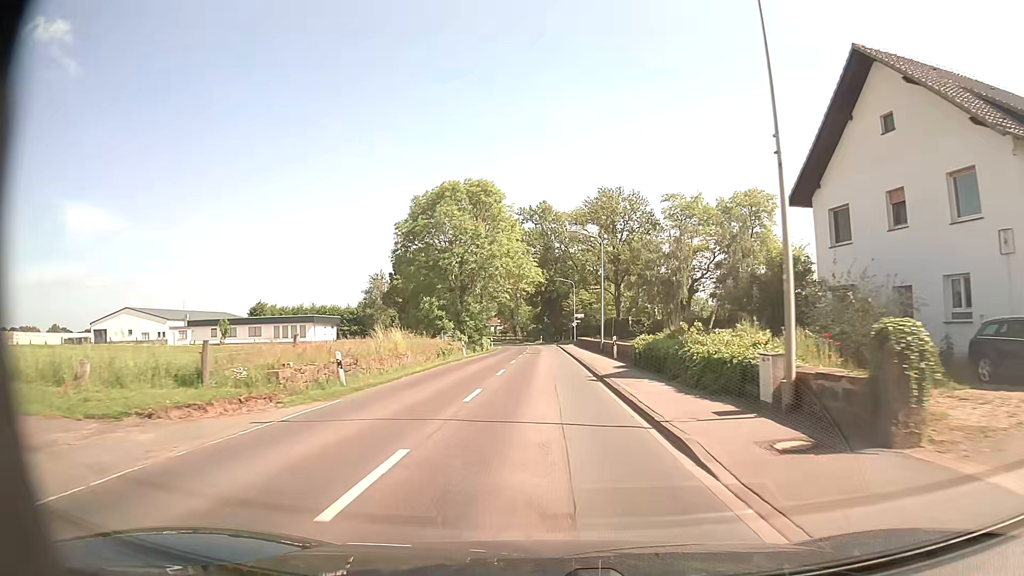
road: secondary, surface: asphalt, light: Day
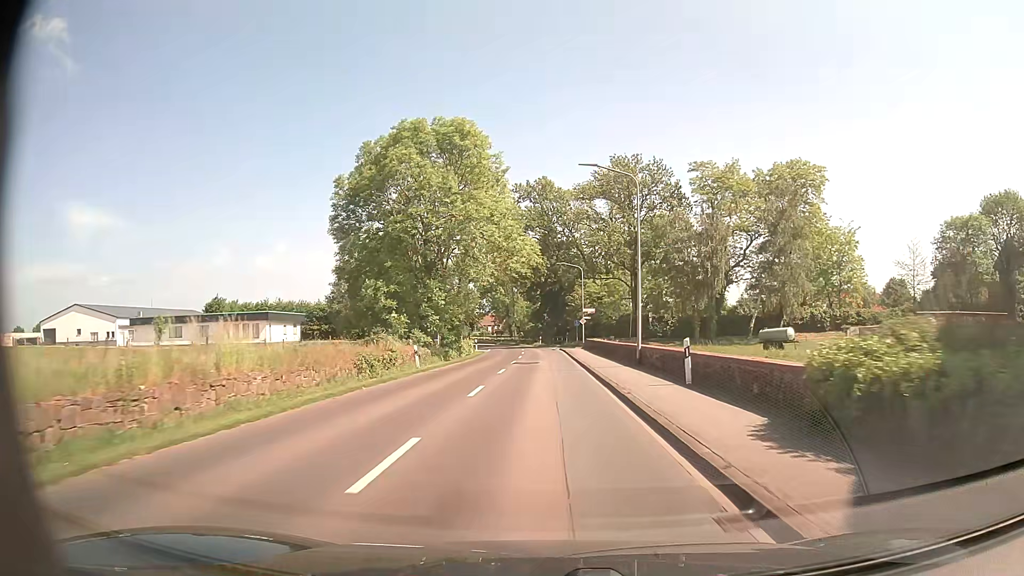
(0.0, +17.1) m; 0°
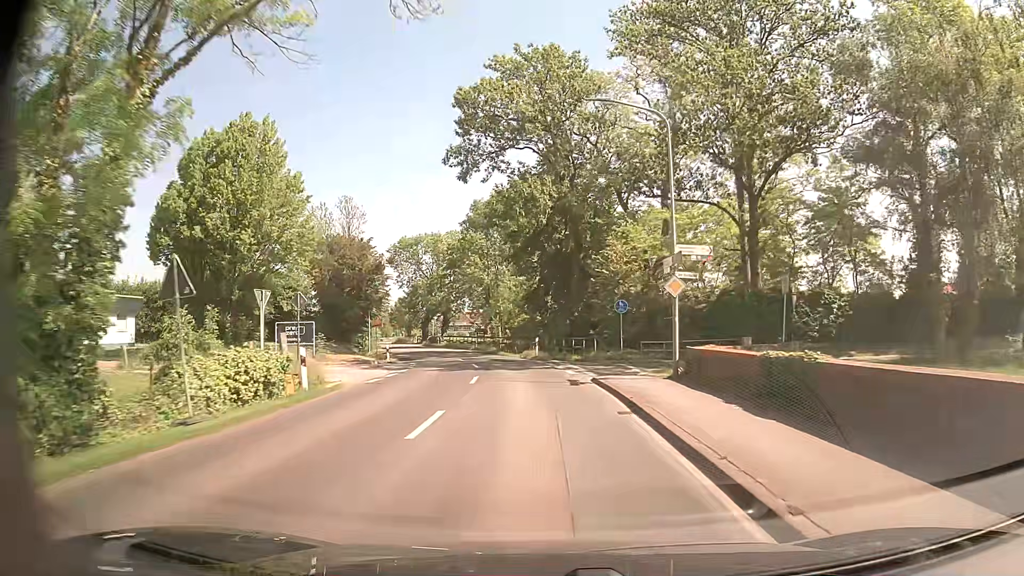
(0.0, +42.1) m; 0°
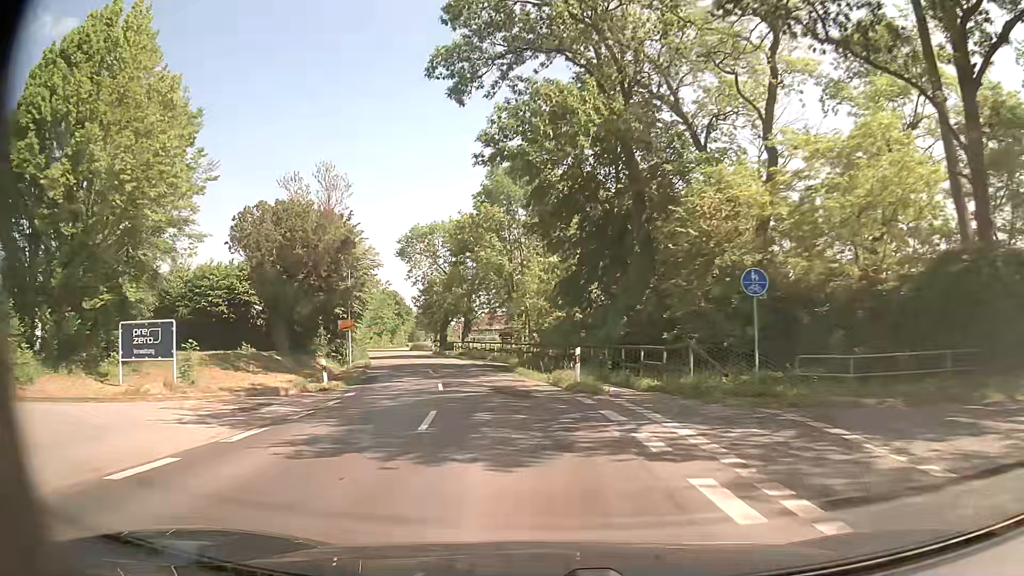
(-0.3, +16.8) m; -3°
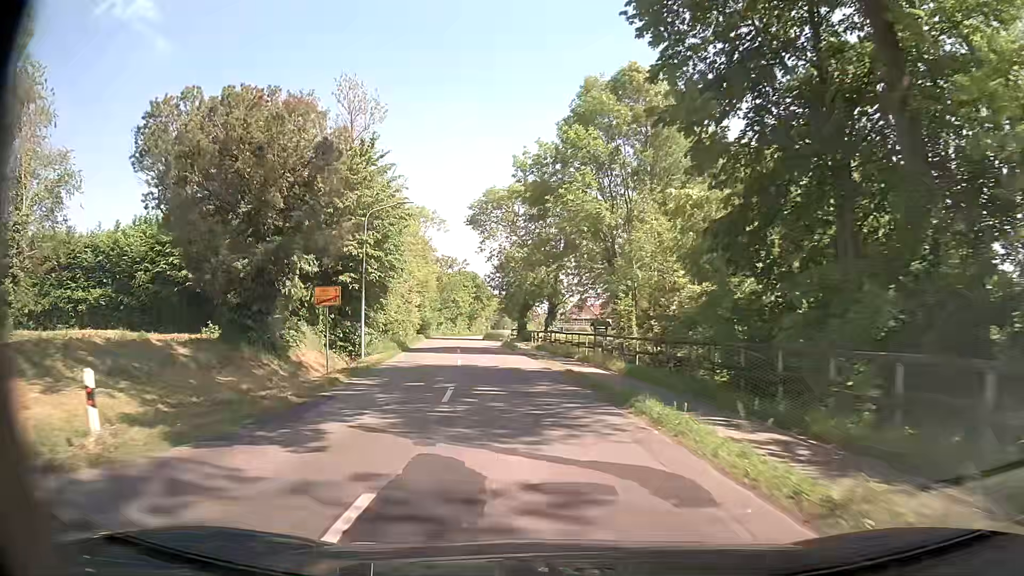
(-1.3, +16.8) m; -7°
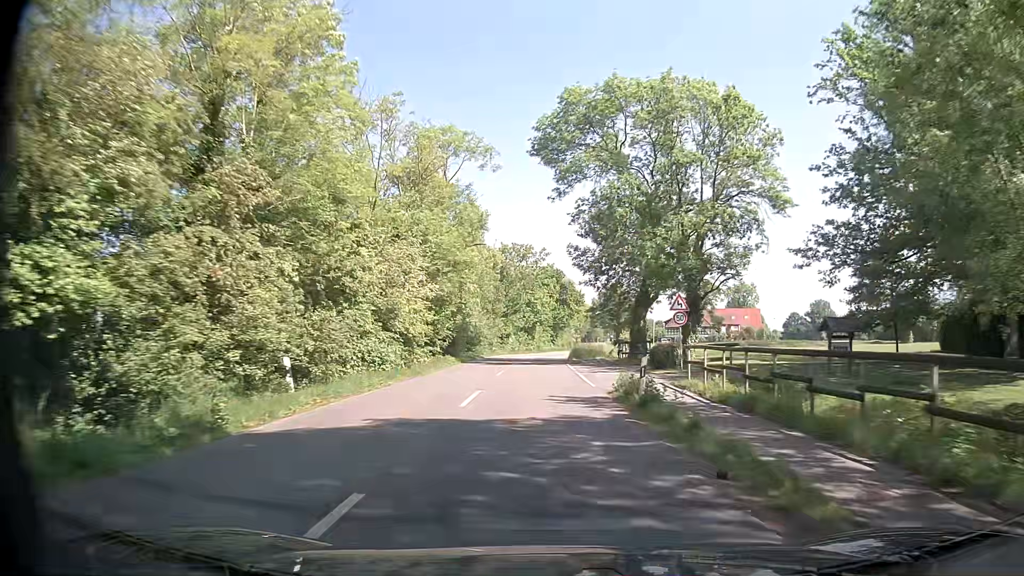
(-2.9, +34.5) m; -9°
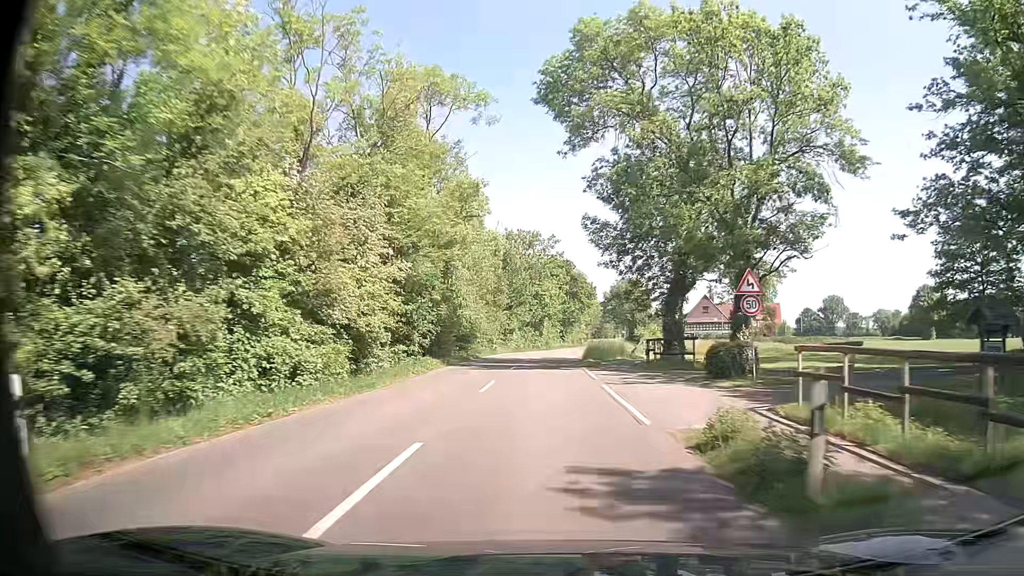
(0.0, +9.2) m; 0°
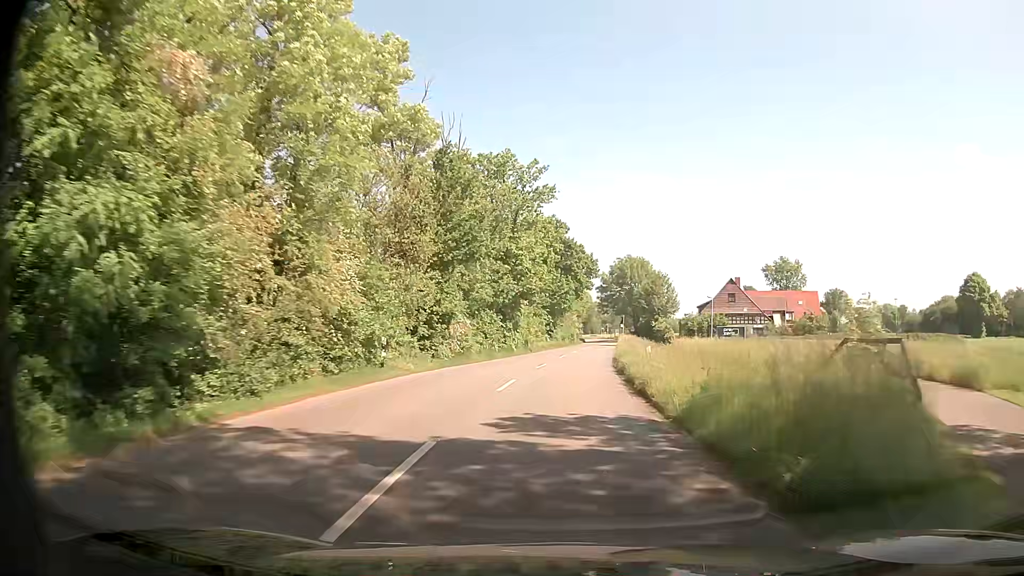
(-0.3, +35.5) m; +1°
(0, +10) (+1, +20) (+1, +30) (+2, +40) (+3, +50) (+4, +60) (+5, +70) (+7, +80) (+8, +90) (+9, +100) m
